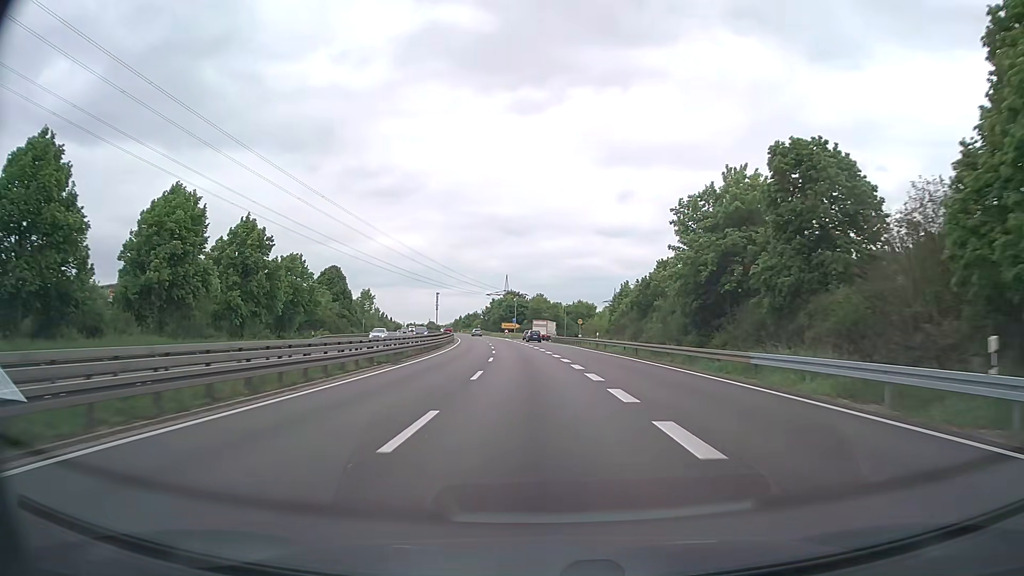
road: trunk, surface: asphalt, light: Day
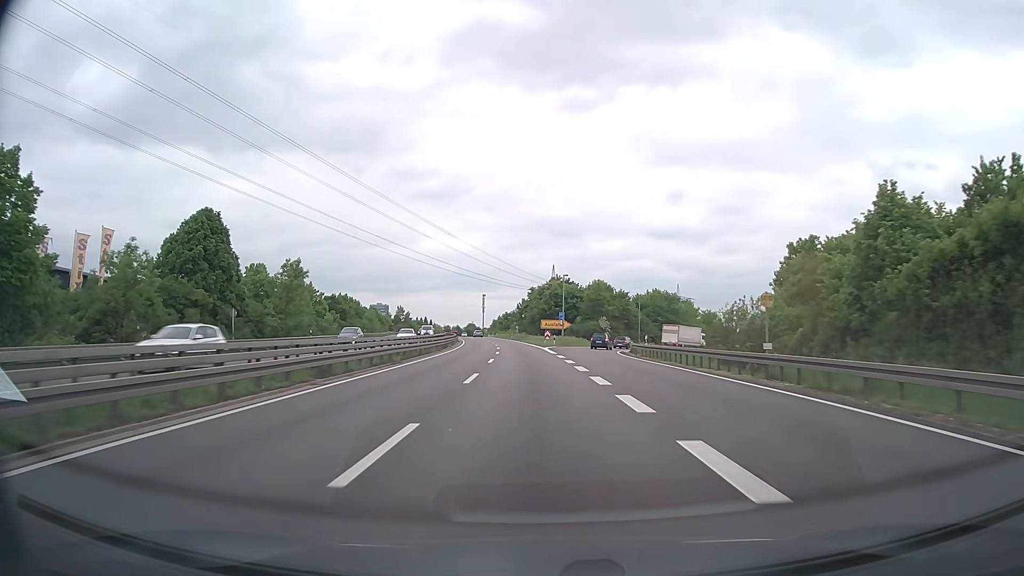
(-1.8, +49.9) m; -4°
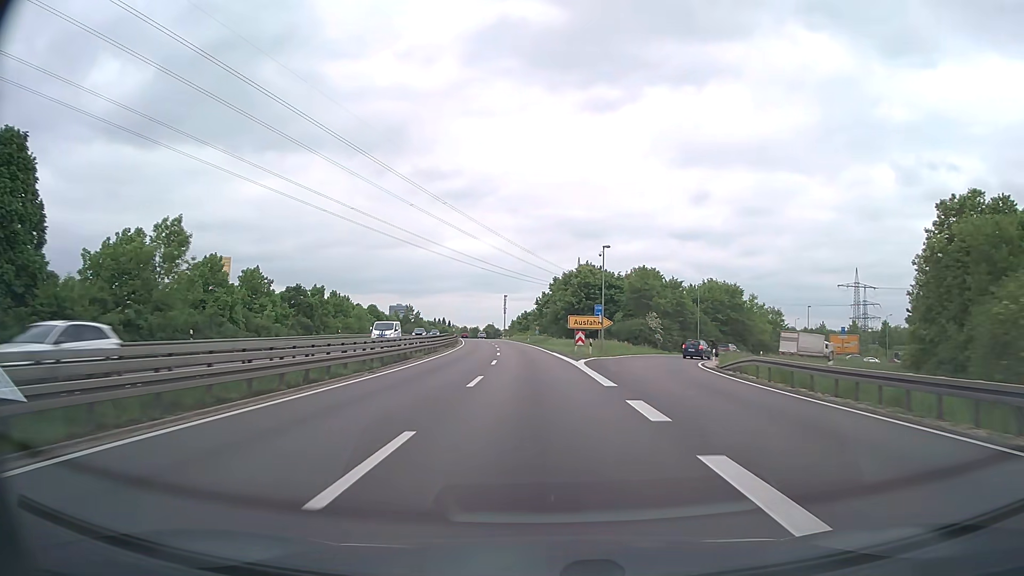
(-0.4, +24.9) m; -2°
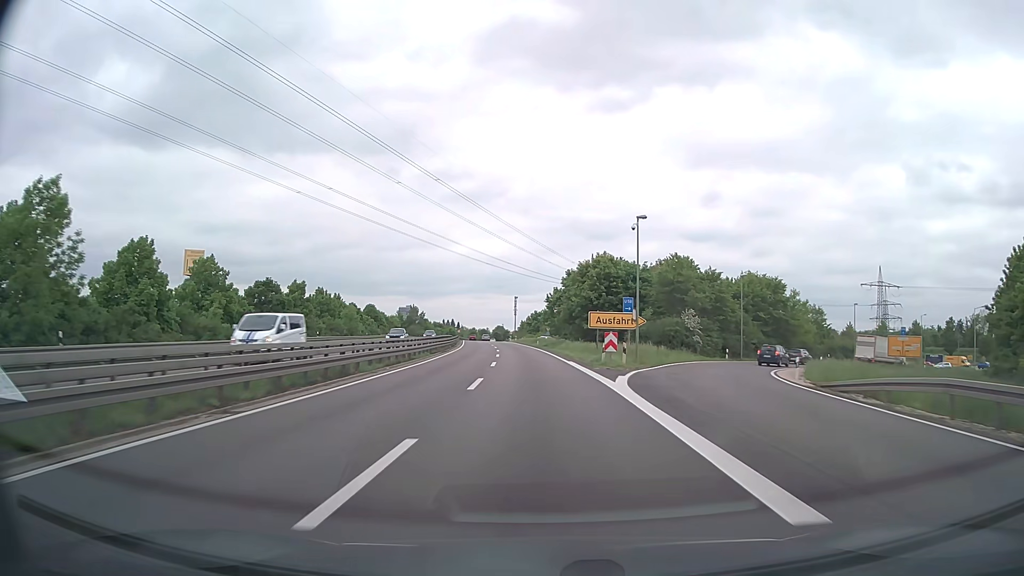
(-0.1, +12.5) m; -1°
(0, +10) (0, +20) (-1, +30) (-1, +40) (-2, +50) (-2, +60) (-3, +70) (-4, +80) (-5, +90) (-6, +100) m
